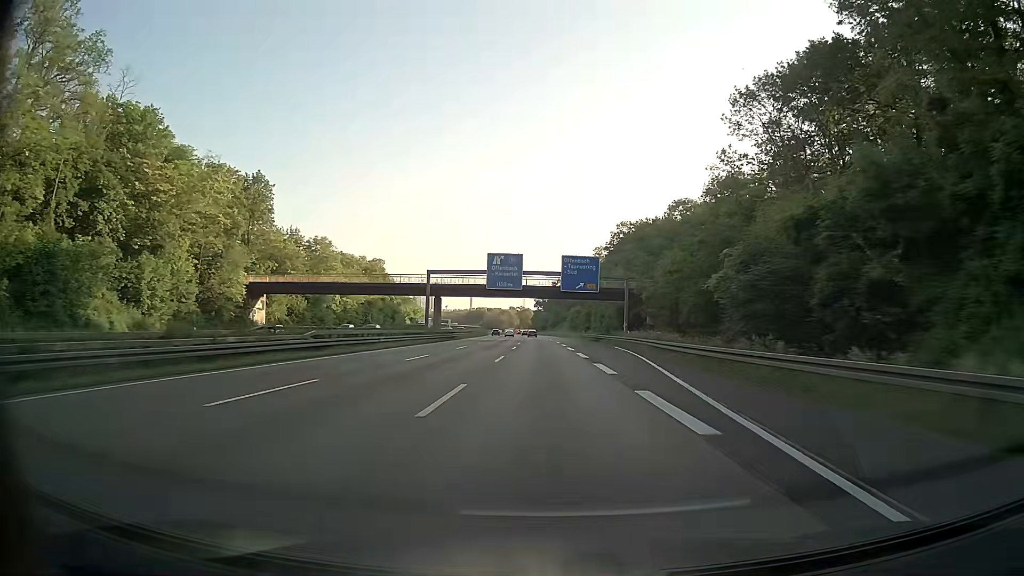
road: motorway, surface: asphalt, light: Day
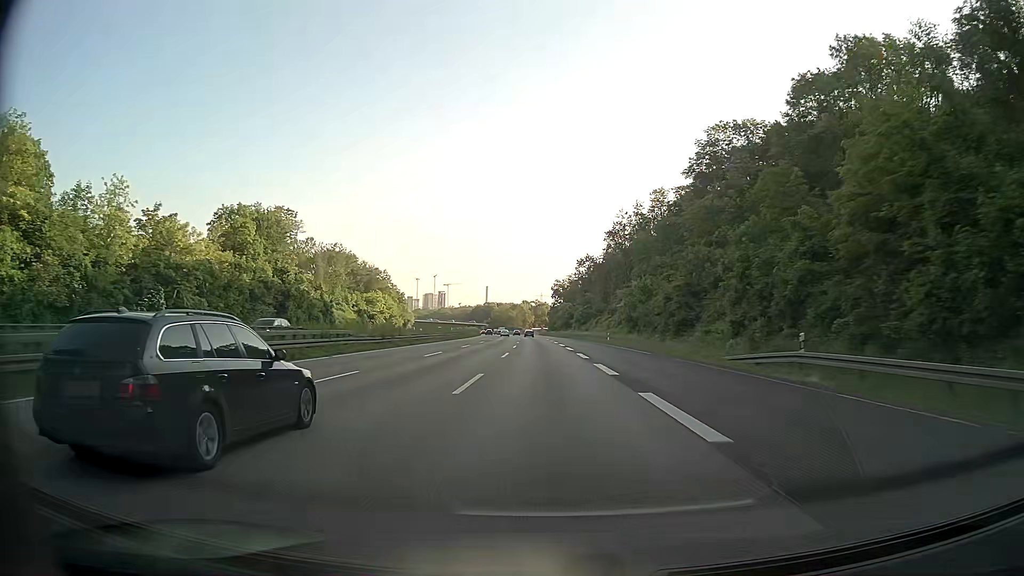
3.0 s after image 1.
(-0.9, +84.6) m; -1°
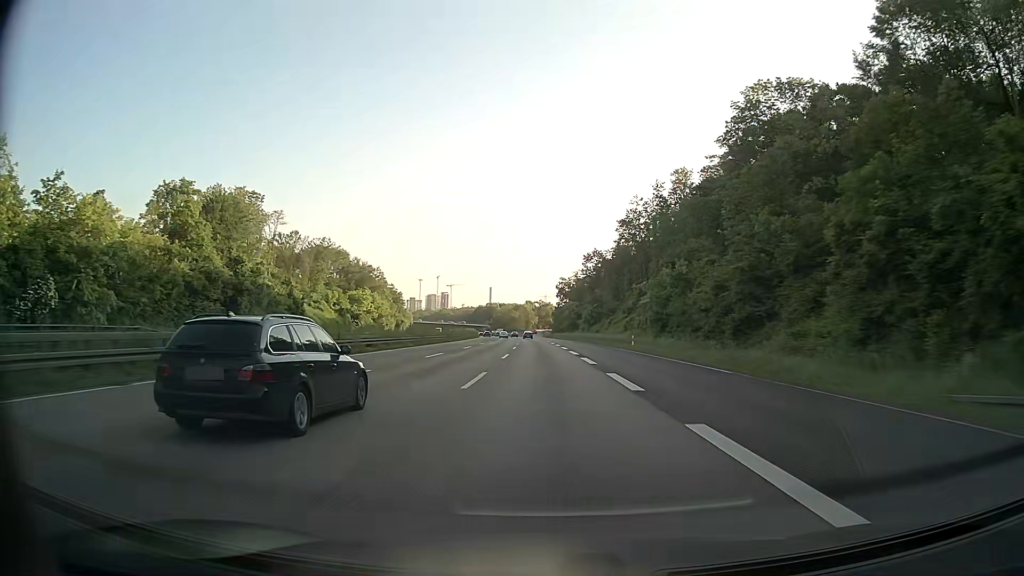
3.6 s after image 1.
(-0.3, +16.7) m; -1°
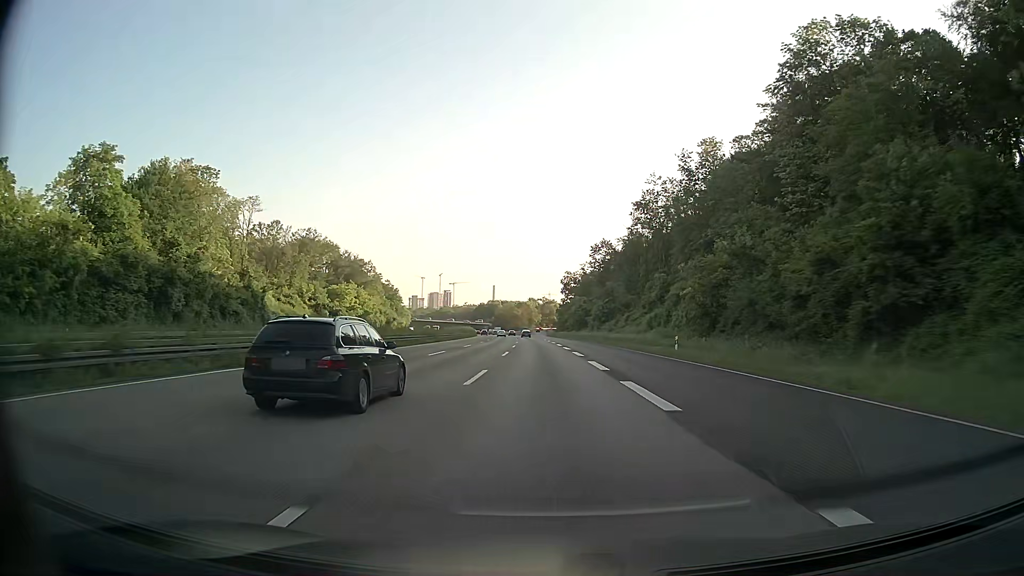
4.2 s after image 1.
(-0.1, +16.7) m; 0°
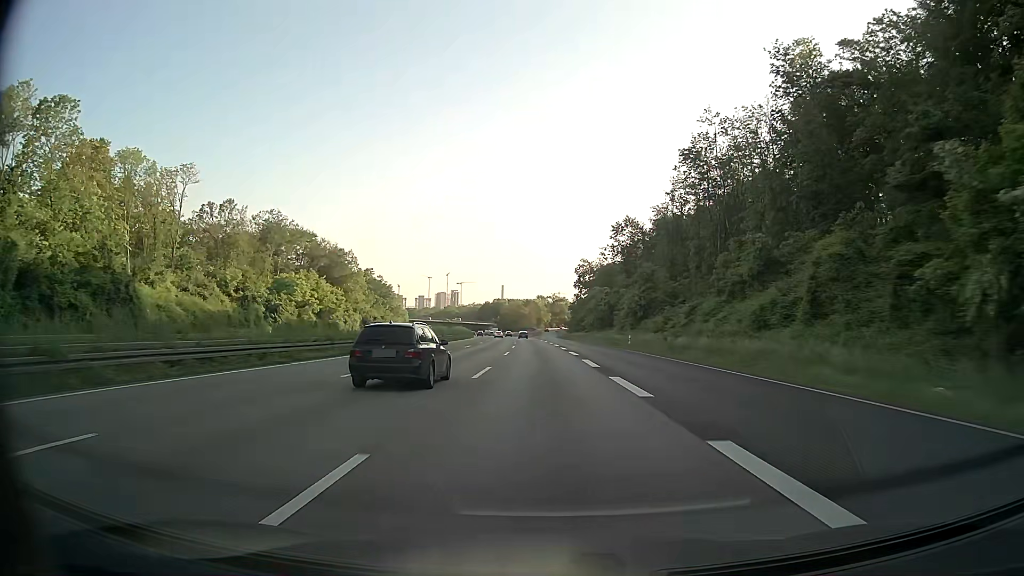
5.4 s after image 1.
(-0.2, +33.2) m; -1°
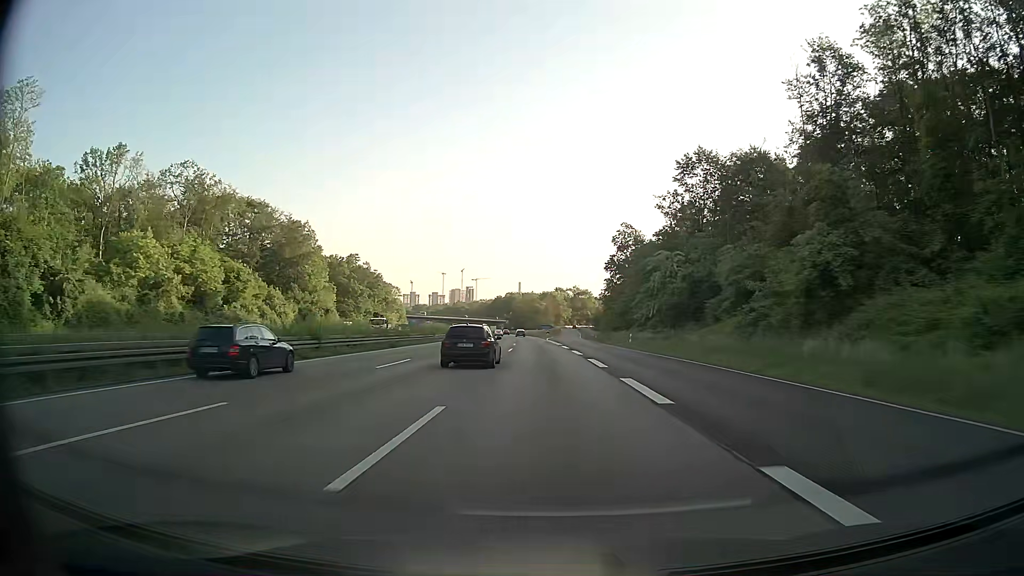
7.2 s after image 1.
(-0.6, +49.3) m; -1°
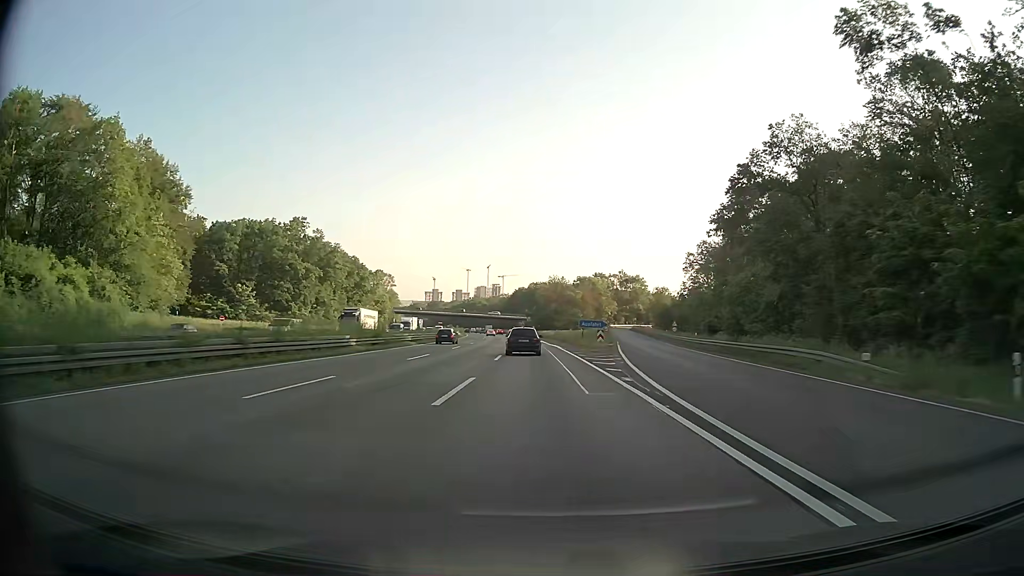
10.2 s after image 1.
(-1.7, +81.1) m; -2°
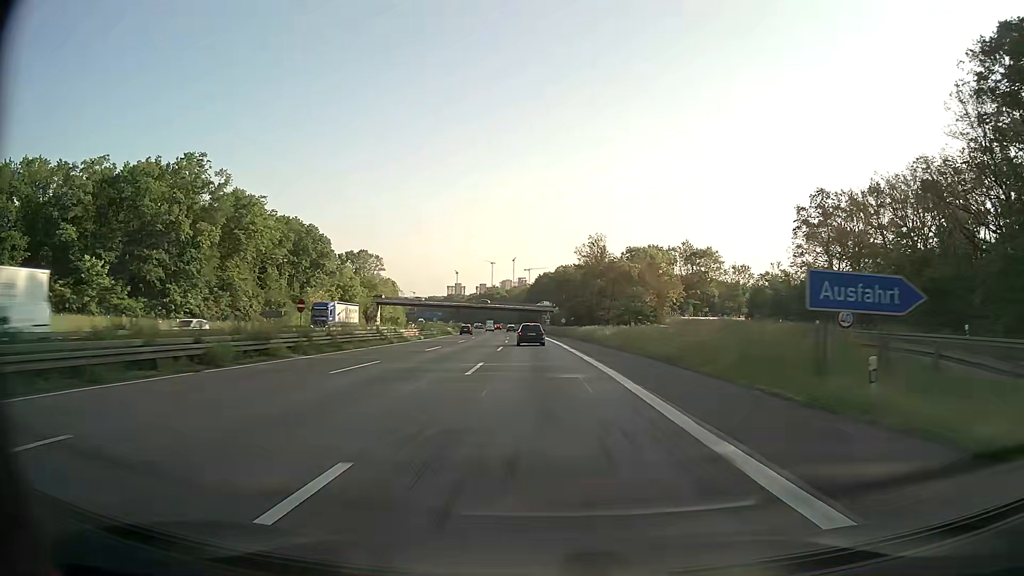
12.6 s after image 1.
(-1.4, +64.8) m; -2°
(0, +10) (0, +20) (0, +30) (-1, +40) (-1, +50) (-1, +60) (-2, +70) (-2, +80) (-3, +90) (-4, +100) m
